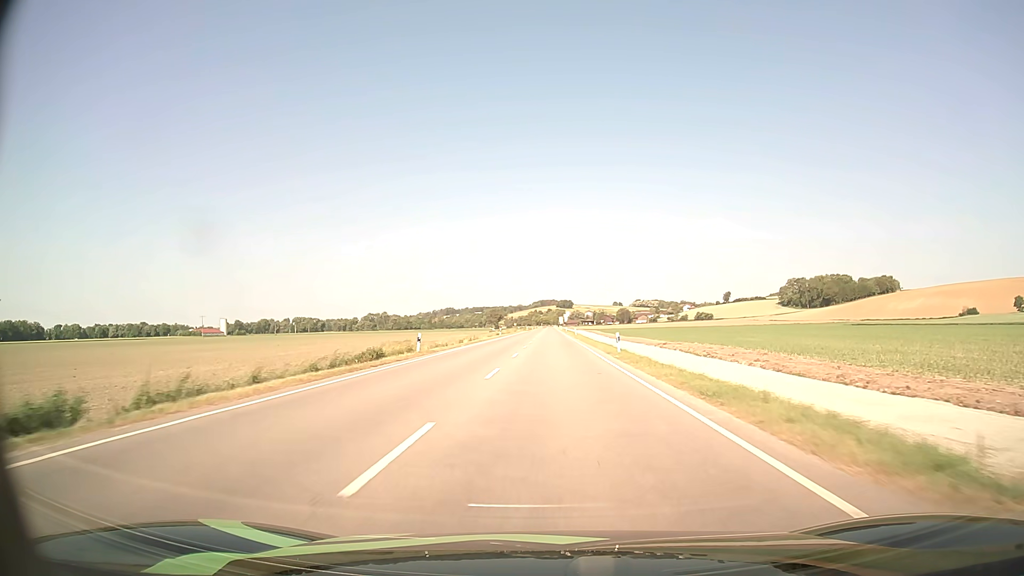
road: primary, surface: asphalt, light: Day
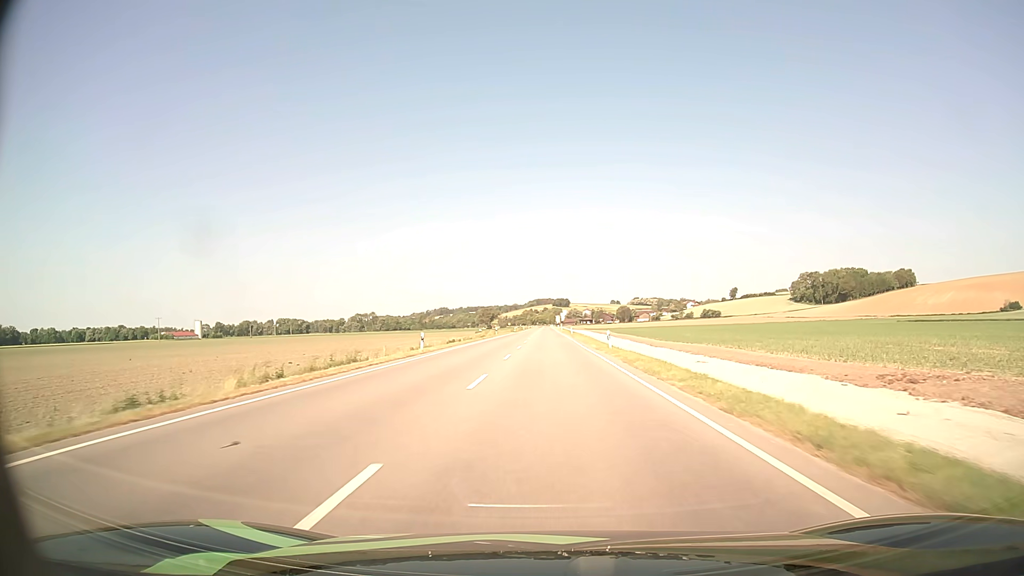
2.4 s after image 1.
(+0.1, +50.4) m; 0°
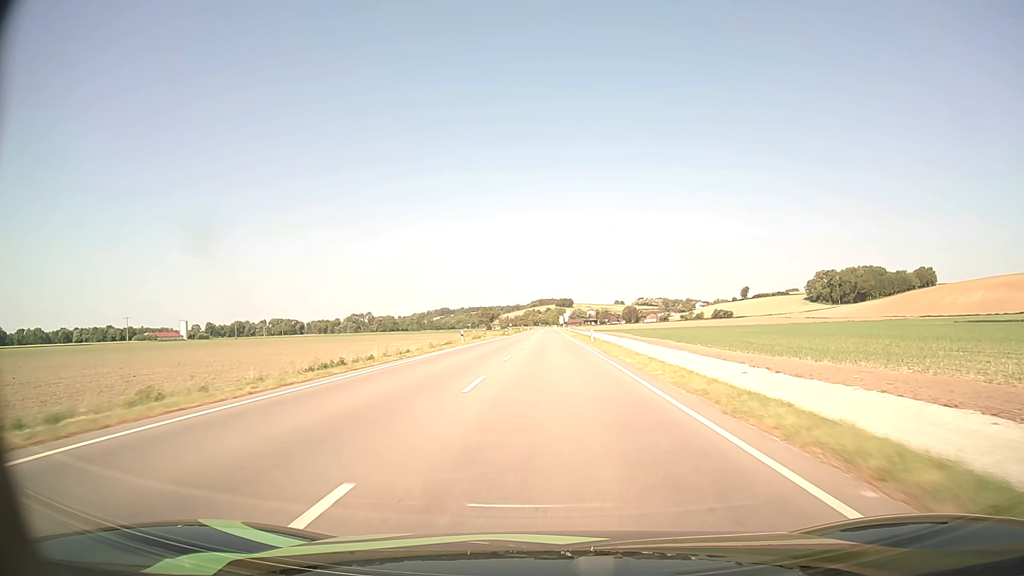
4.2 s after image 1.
(-0.1, +36.4) m; 0°
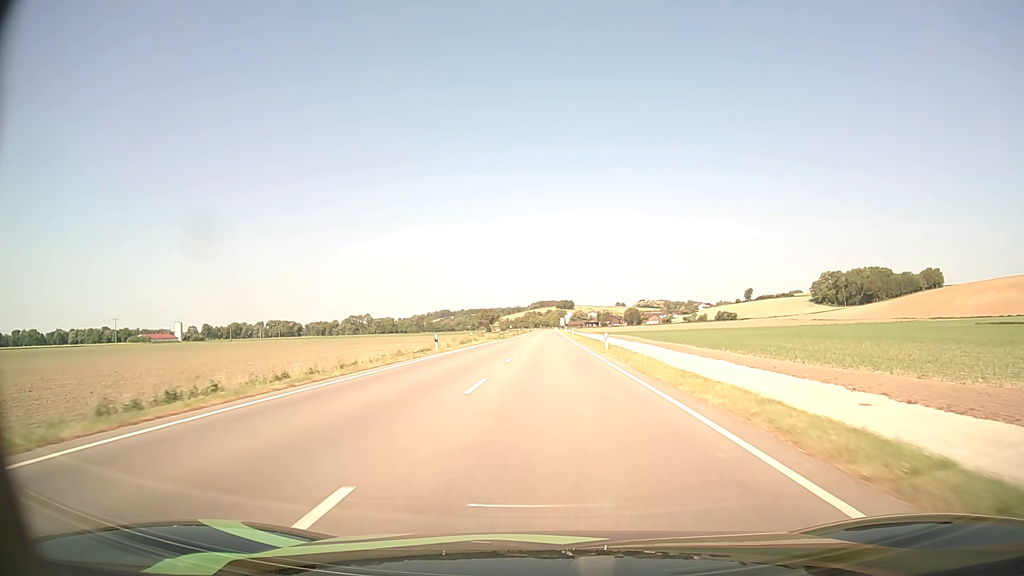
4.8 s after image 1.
(0.0, +12.0) m; 0°
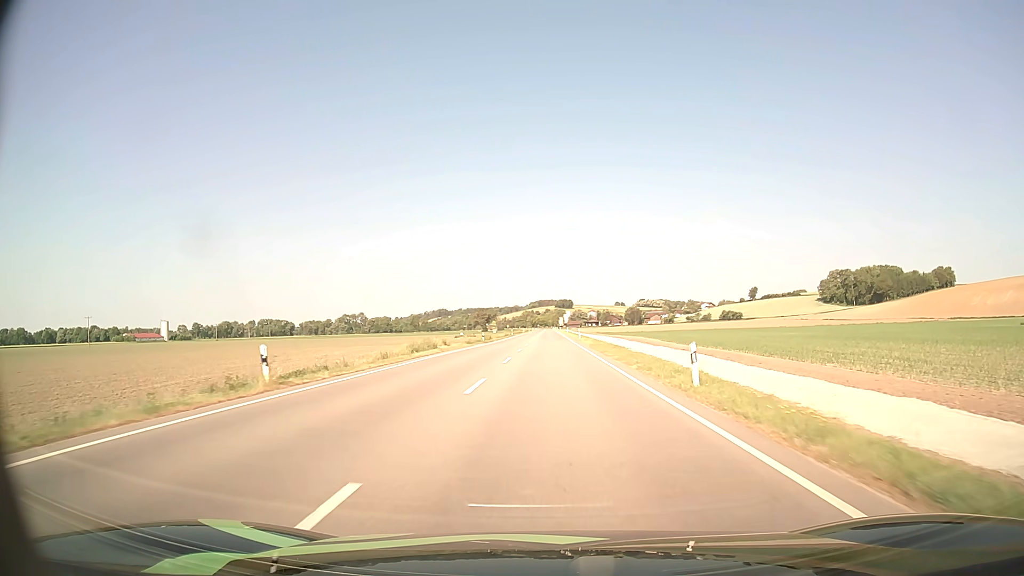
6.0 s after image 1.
(0.0, +23.7) m; 0°
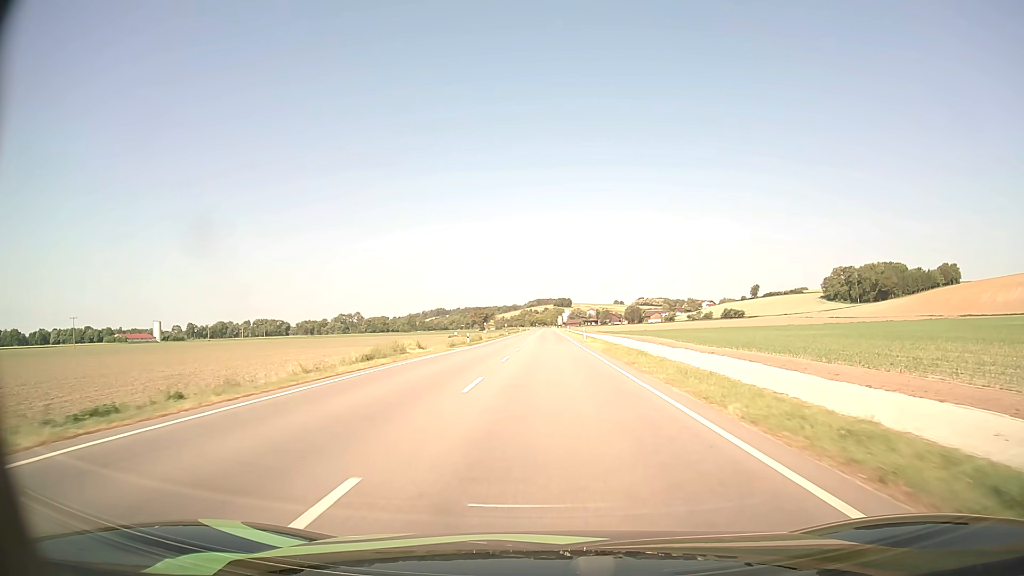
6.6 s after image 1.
(0.0, +11.8) m; 0°
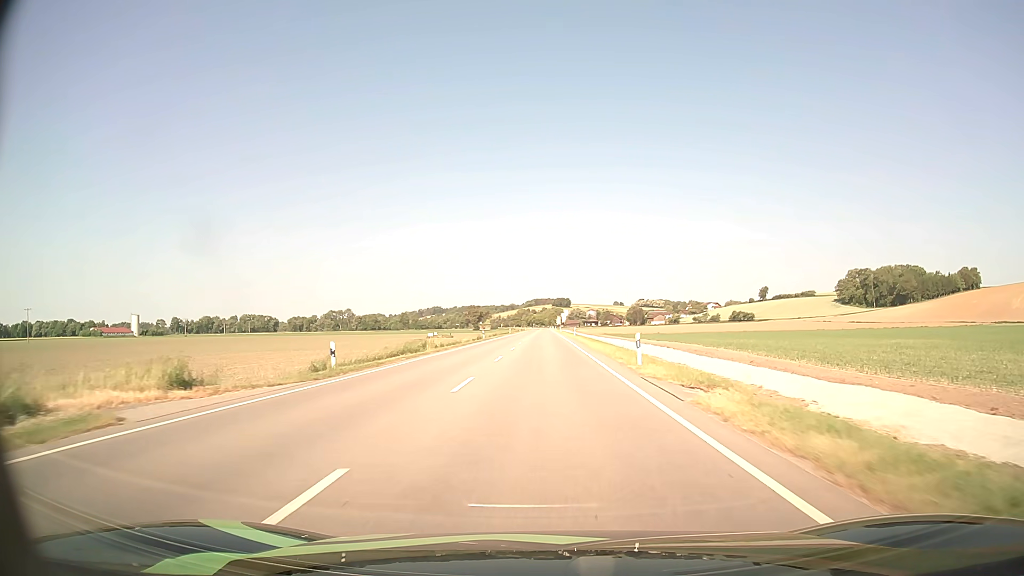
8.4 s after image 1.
(+0.1, +35.3) m; 0°
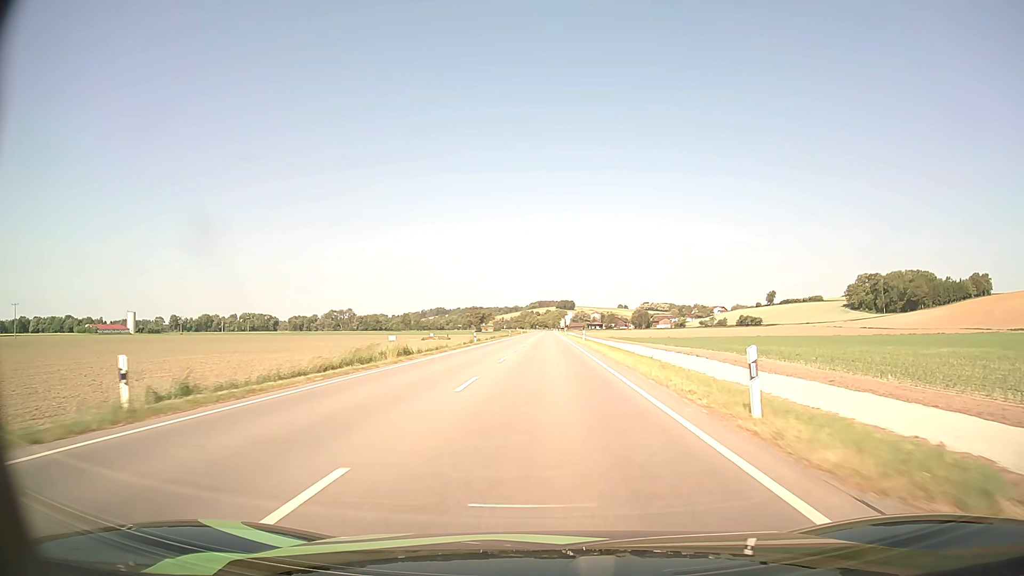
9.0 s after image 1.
(0.0, +11.8) m; 0°
